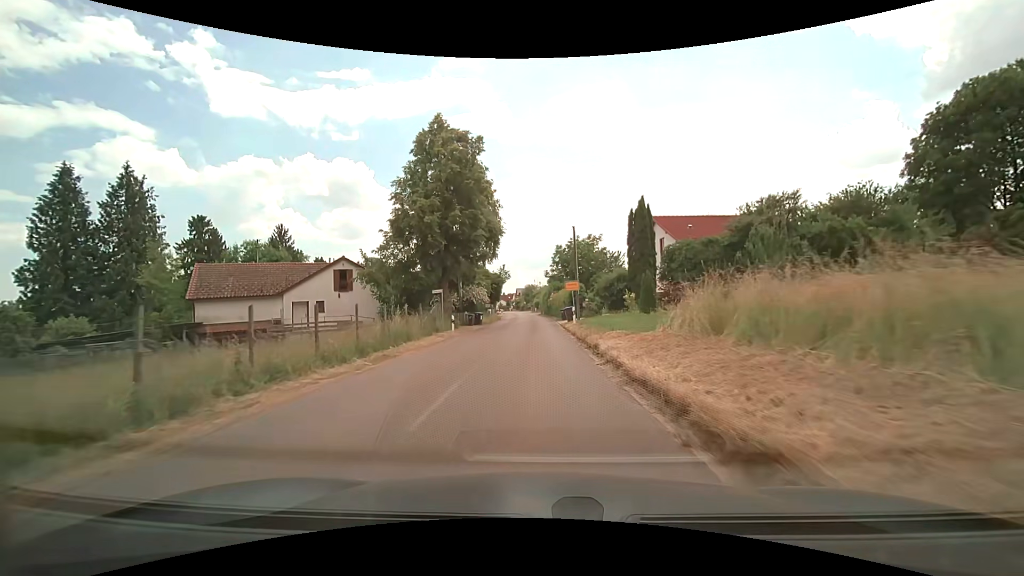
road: unclassified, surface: asphalt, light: Day
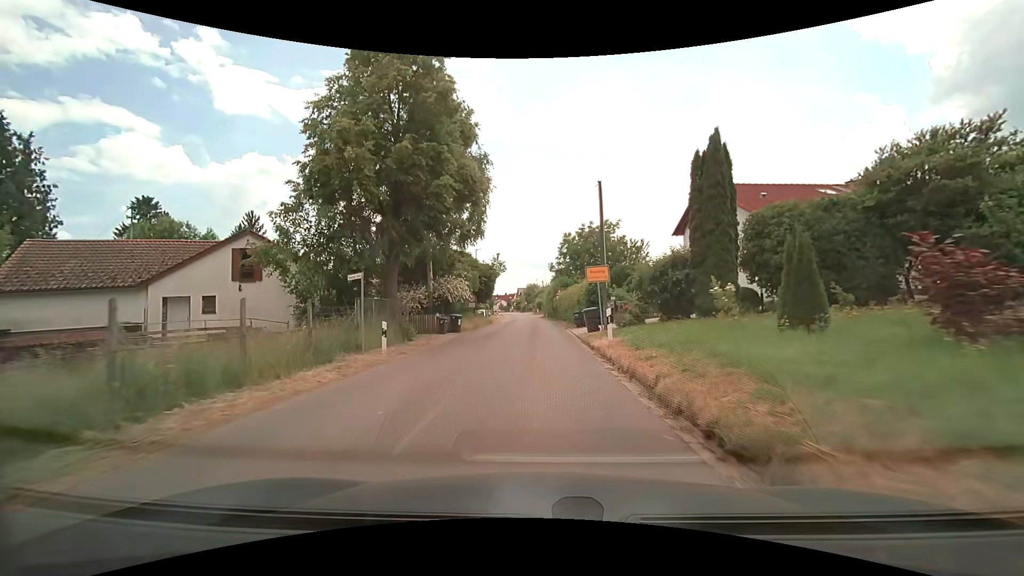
(-0.2, +12.8) m; -1°
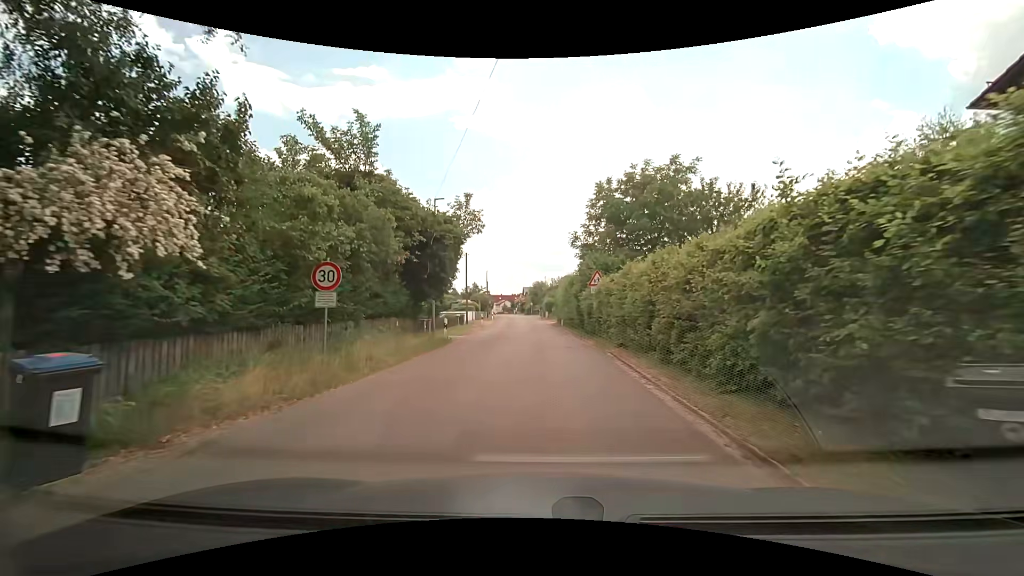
(-0.2, +24.8) m; -1°
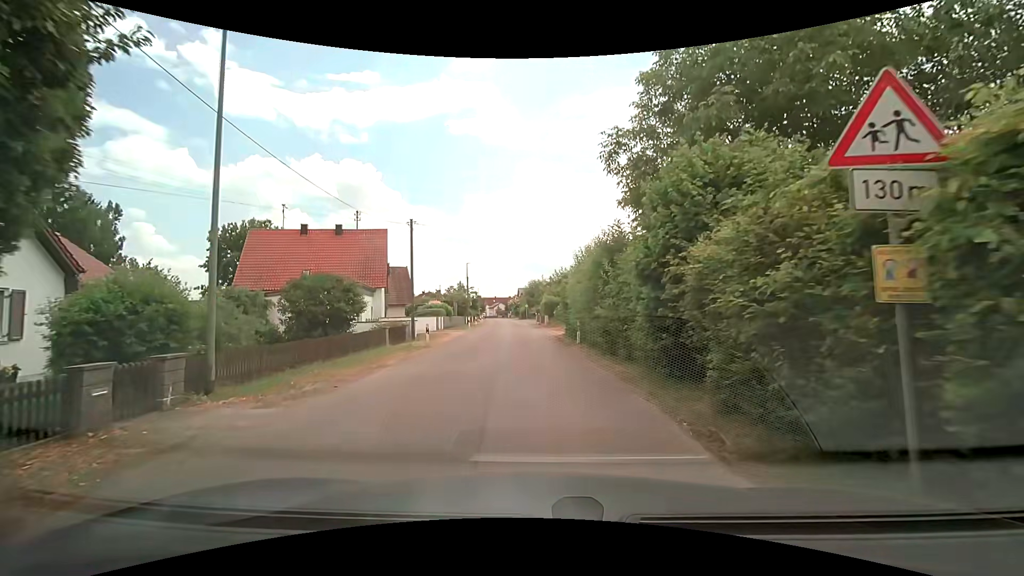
(0.0, +18.9) m; 0°
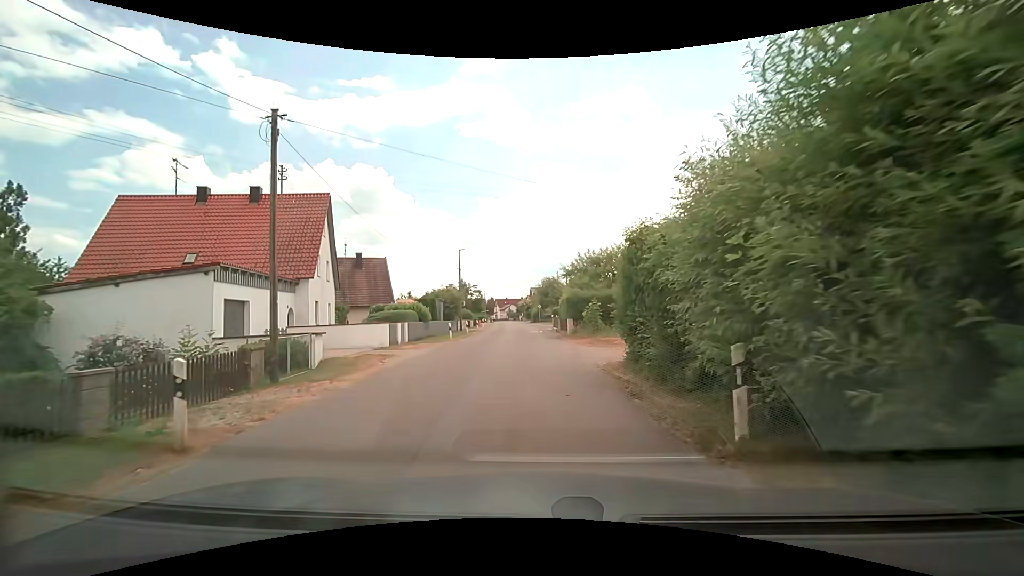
(-0.3, +15.8) m; -3°
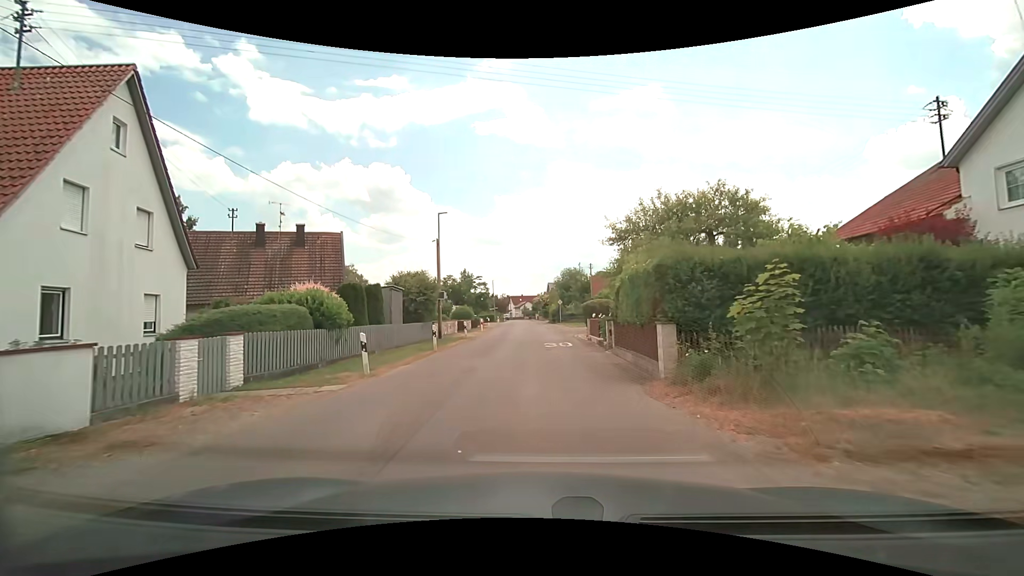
(0.0, +17.0) m; -1°
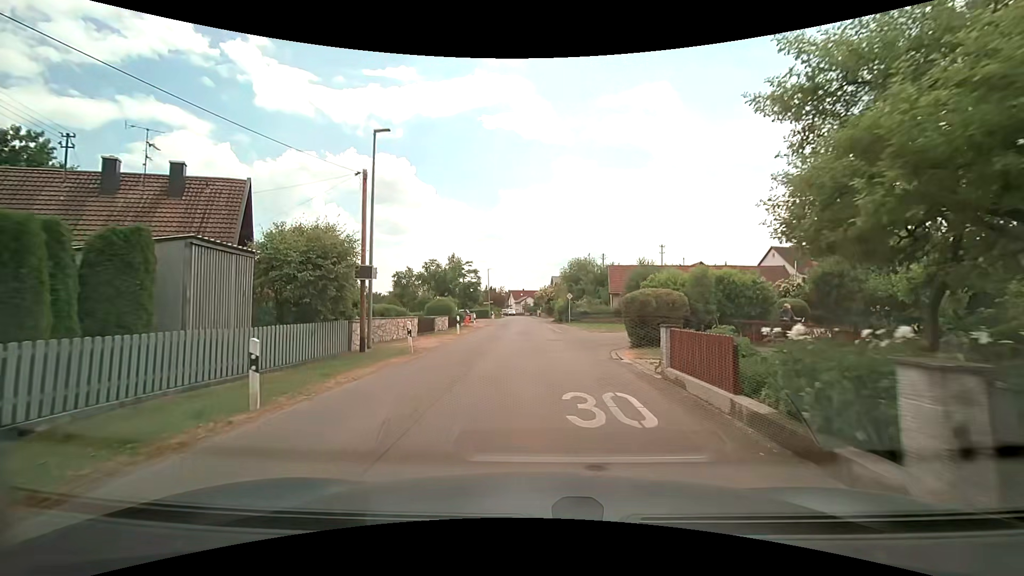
(-0.1, +13.3) m; +1°
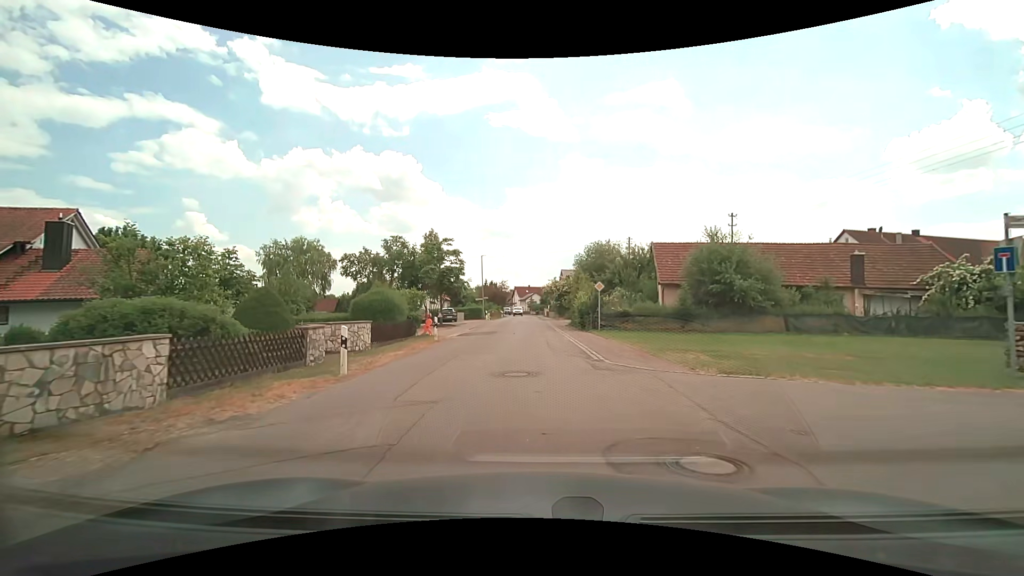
(-0.3, +17.3) m; -1°
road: residential
(0, +10) (0, +20) (0, +30) (0, +40) (-1, +50) (-1, +60) (-2, +70) (-2, +80) (-2, +90) (-2, +100) m
